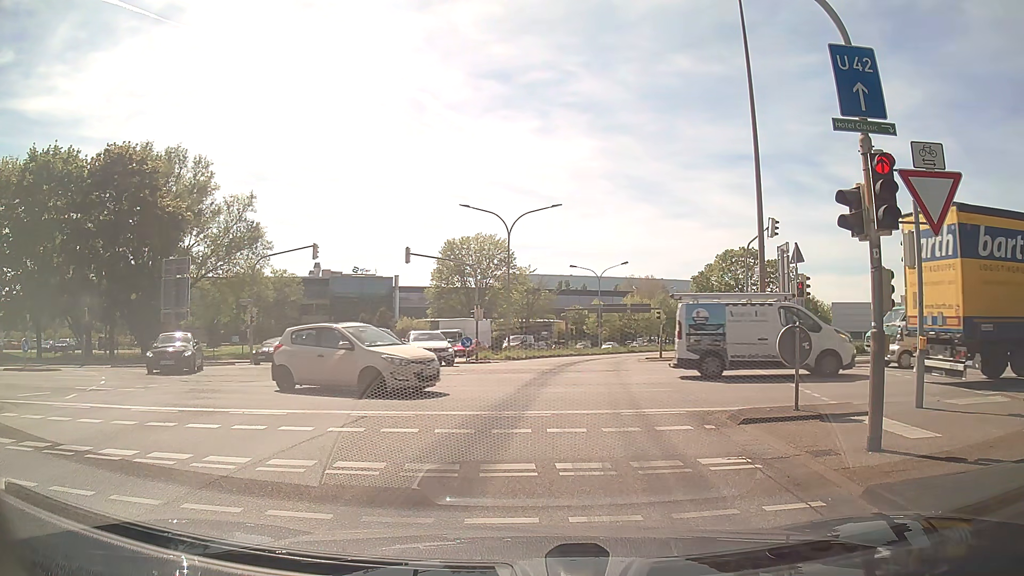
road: trunk_link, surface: asphalt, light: Day
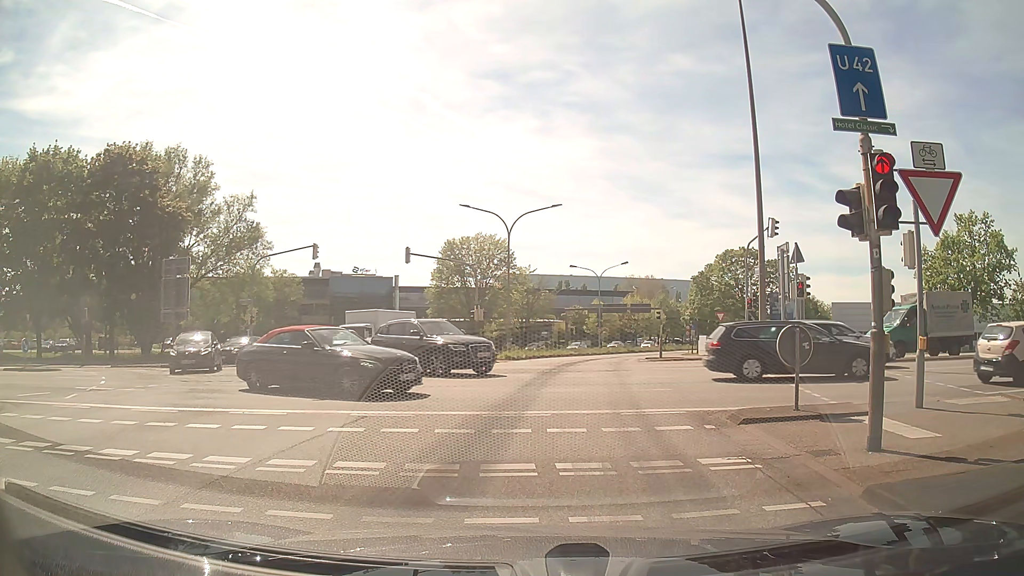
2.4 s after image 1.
(0.0, 0.0) m; 0°
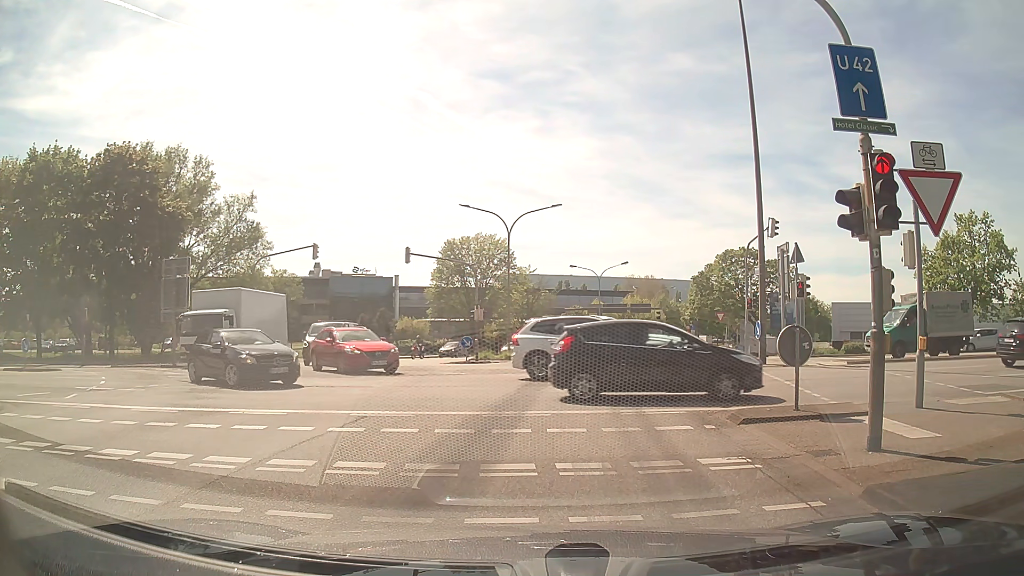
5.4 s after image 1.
(0.0, 0.0) m; 0°
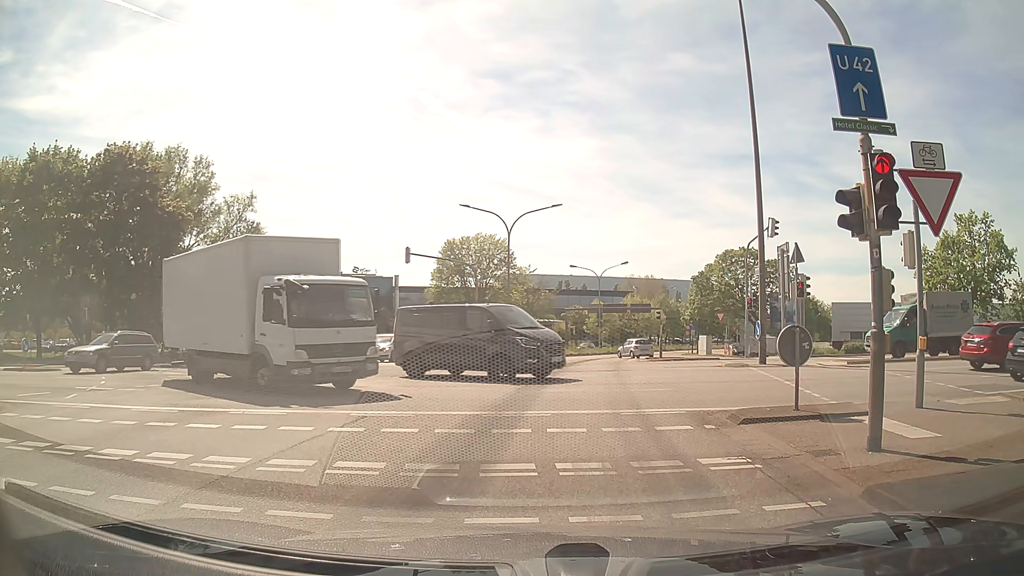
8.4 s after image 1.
(0.0, 0.0) m; 0°
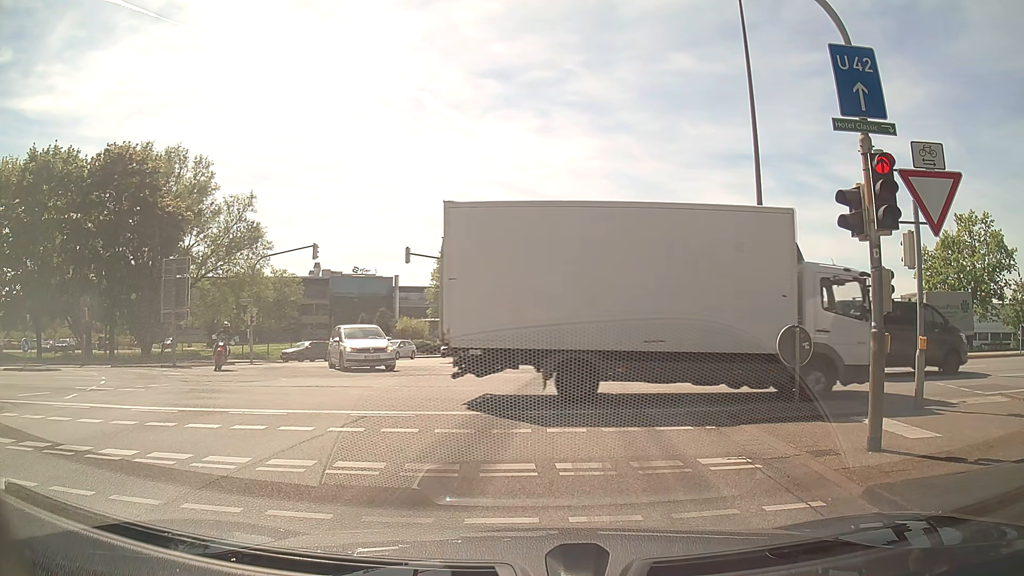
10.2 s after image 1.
(0.0, 0.0) m; 0°
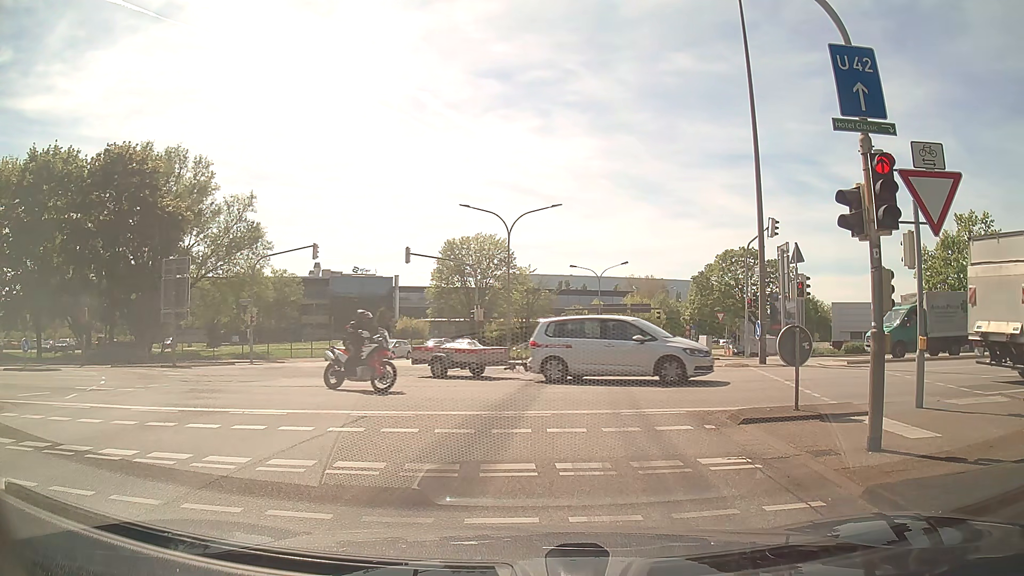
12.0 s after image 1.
(0.0, 0.0) m; 0°
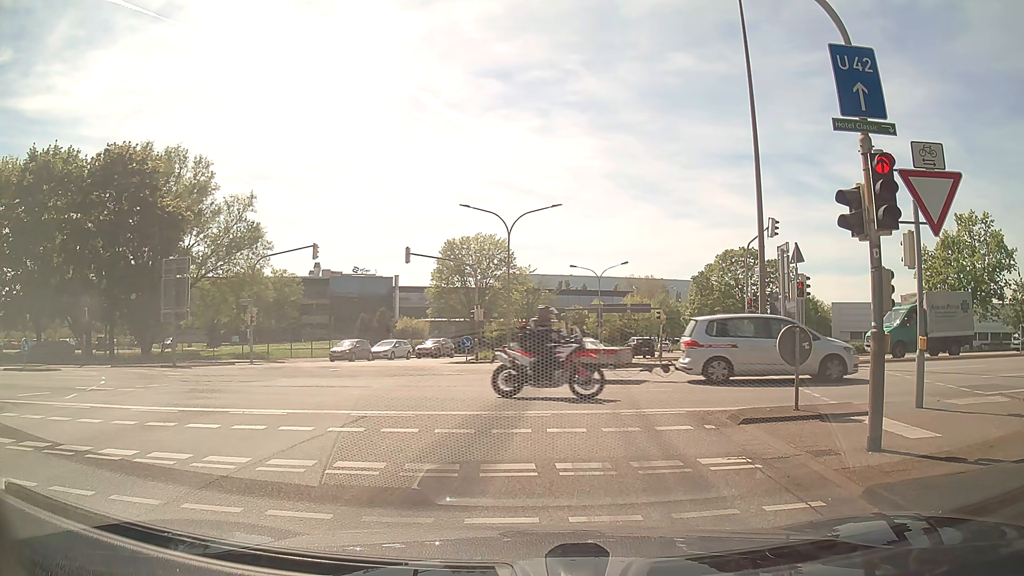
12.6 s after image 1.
(0.0, 0.0) m; 0°
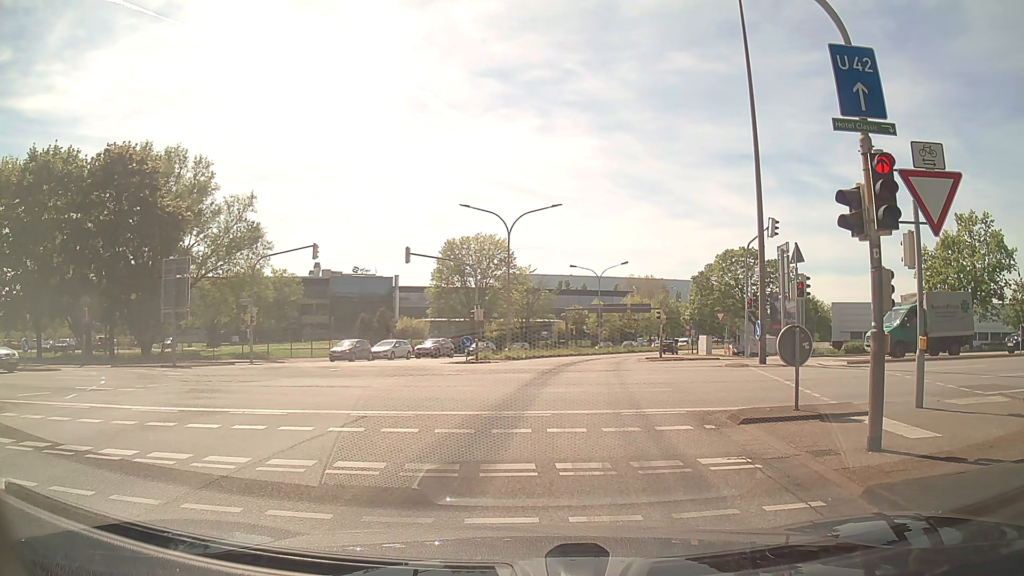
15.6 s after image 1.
(0.0, 0.0) m; 0°
